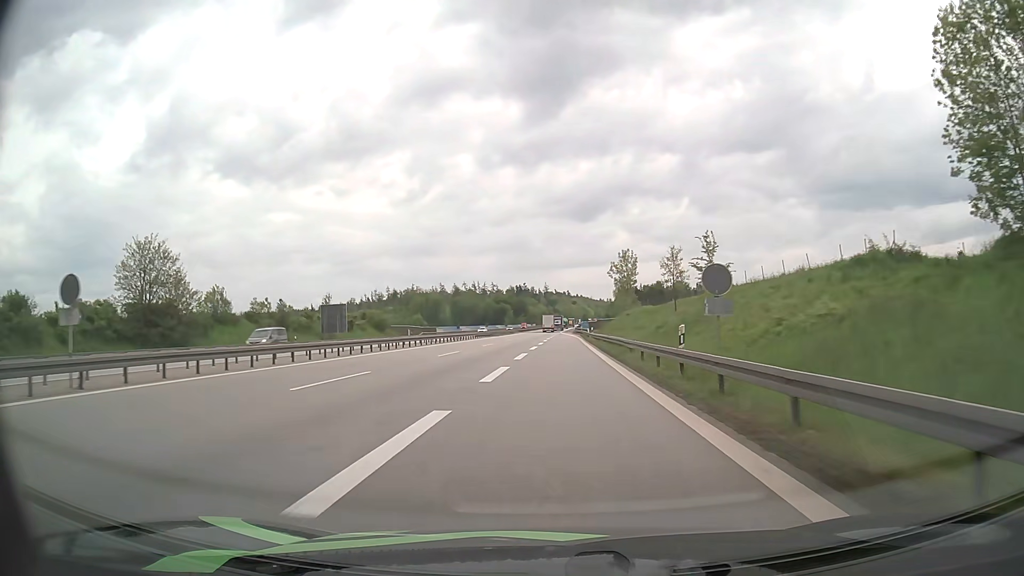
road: motorway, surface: asphalt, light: Day
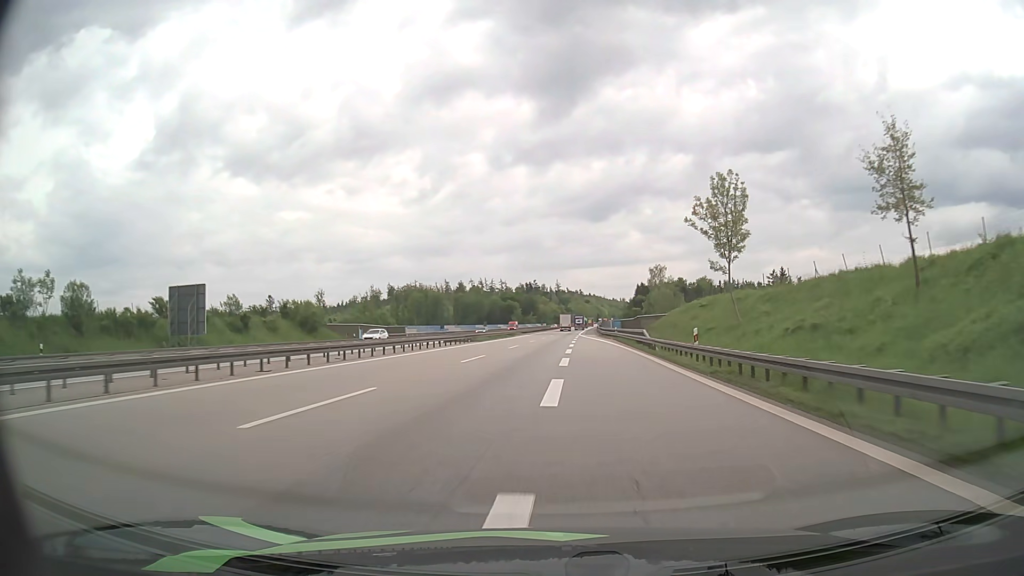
(-0.6, +41.4) m; -1°
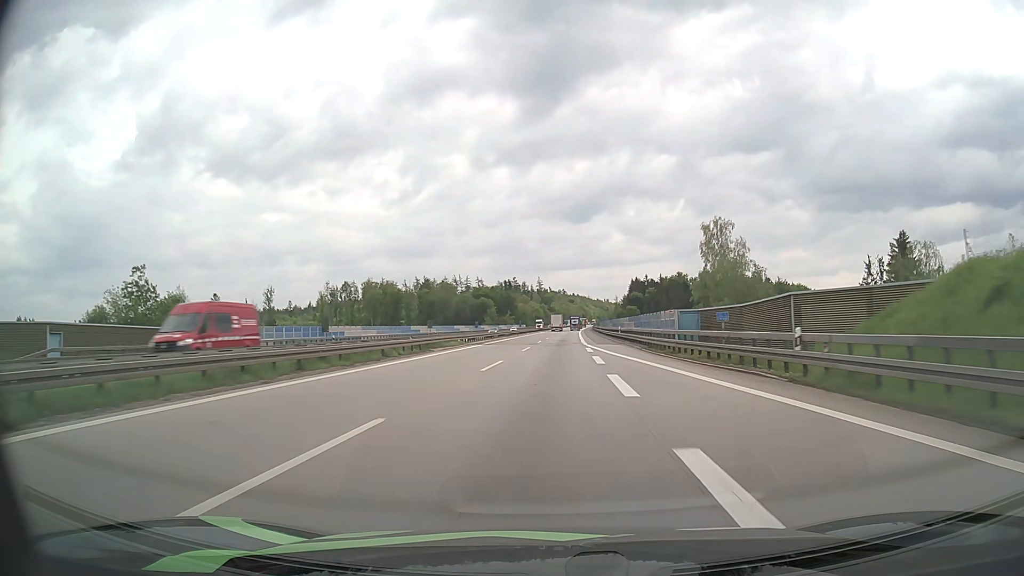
(+0.7, +58.4) m; +2°
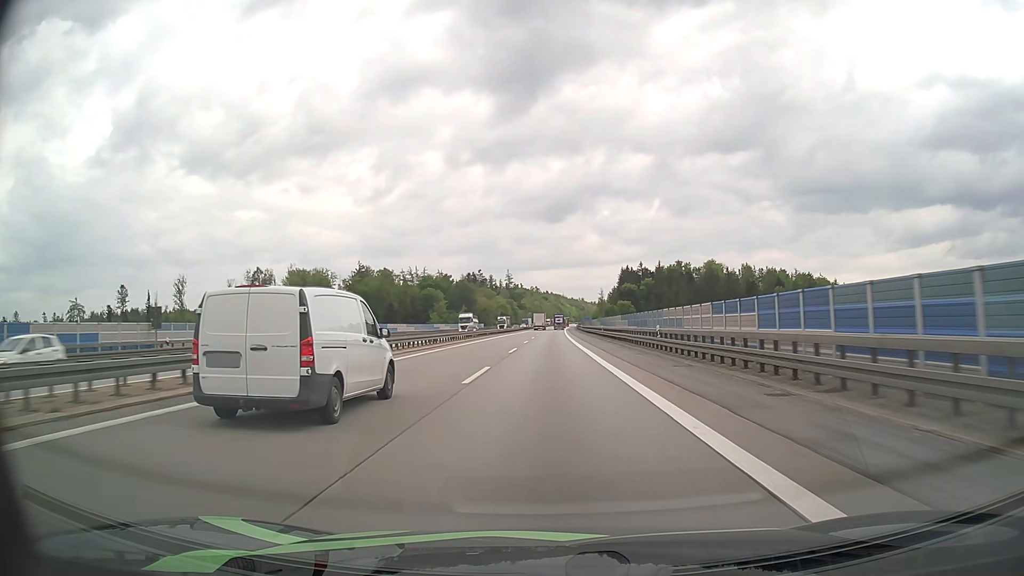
(+1.6, +77.0) m; +2°
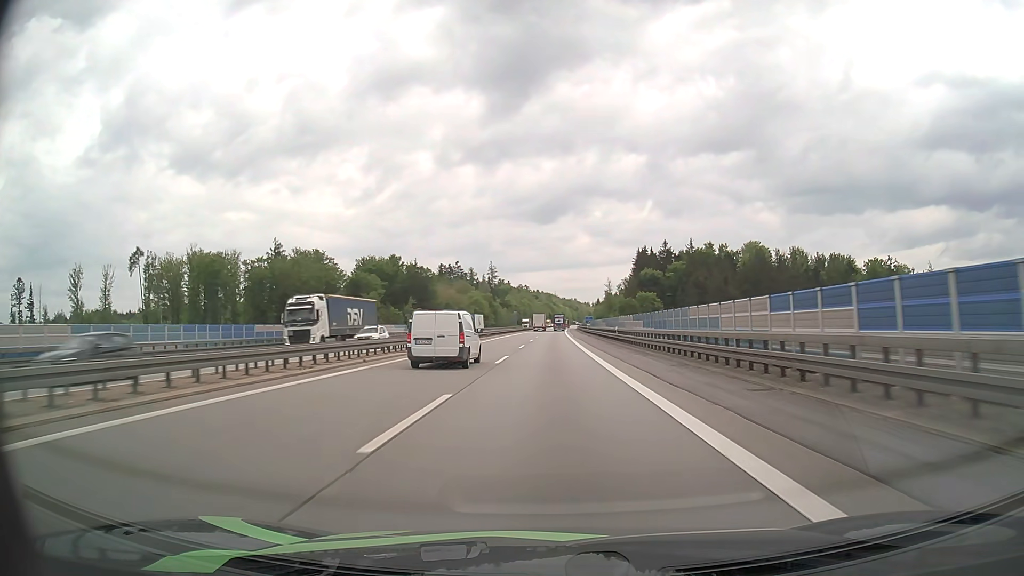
(+0.3, +79.9) m; +1°
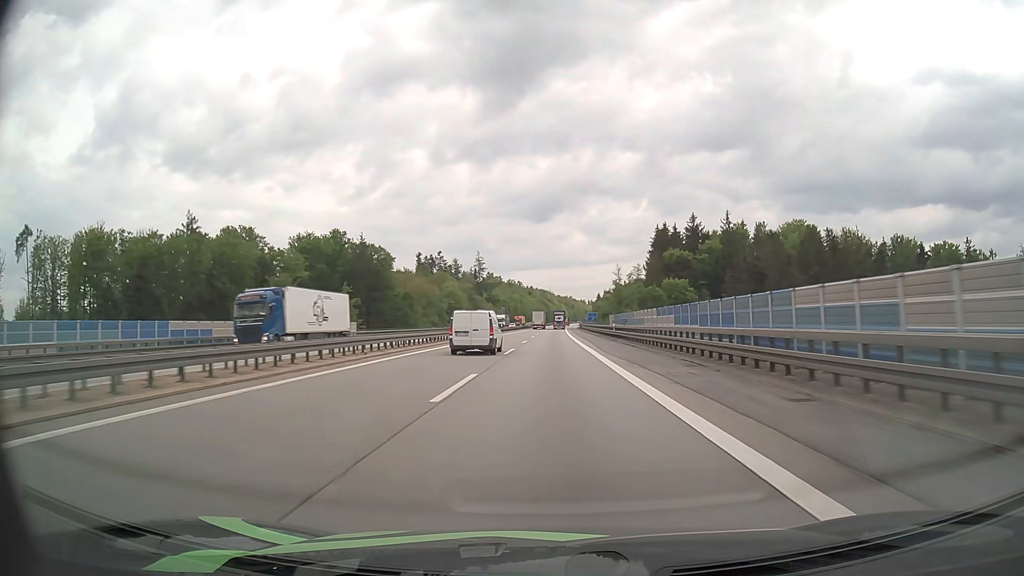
(+0.1, +49.0) m; 0°
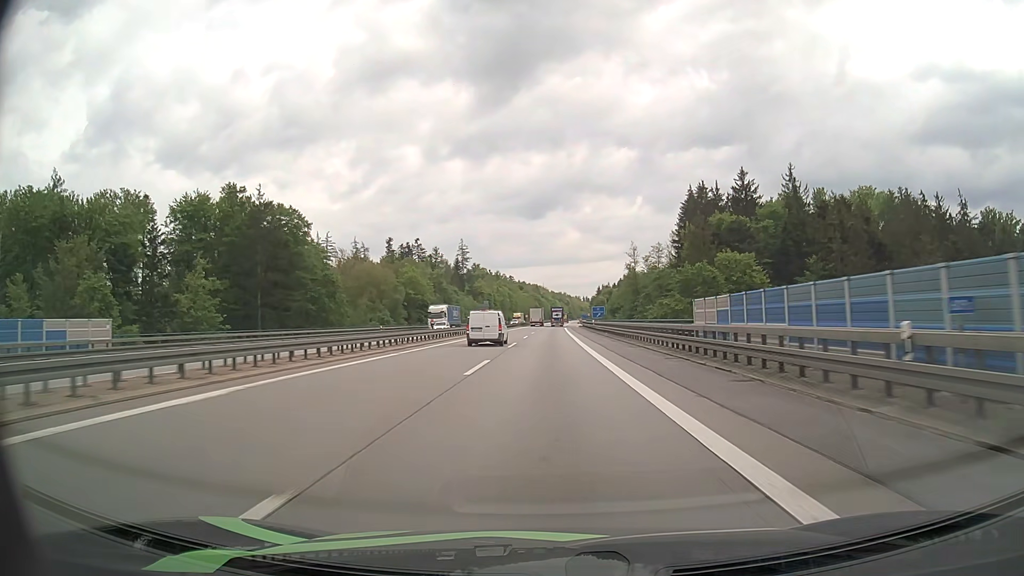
(+0.3, +47.8) m; +1°
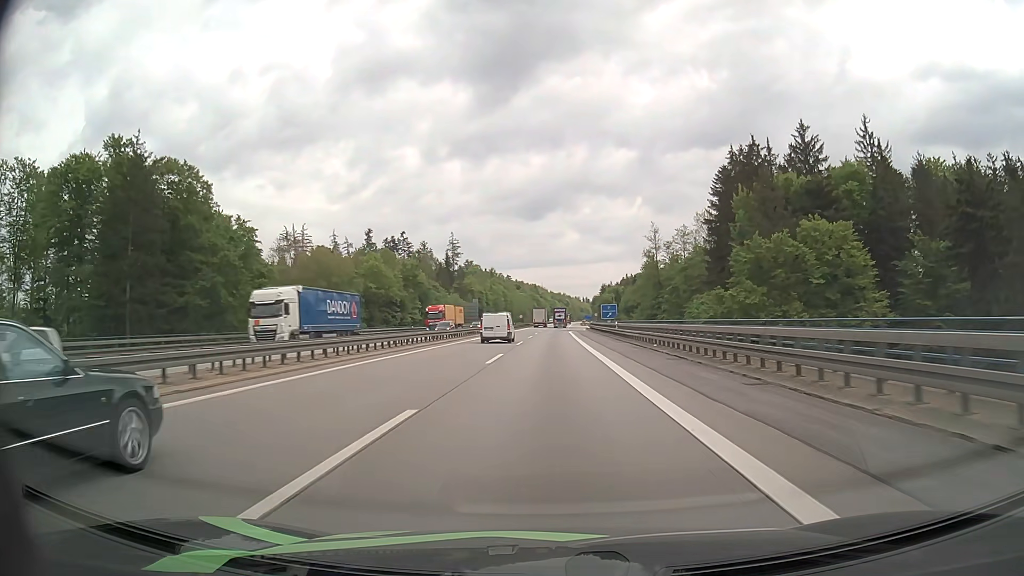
(0.0, +30.2) m; 0°
(0, +10) (0, +20) (0, +30) (0, +40) (0, +50) (0, +60) (0, +70) (+1, +80) (+1, +90) (+1, +100) m
